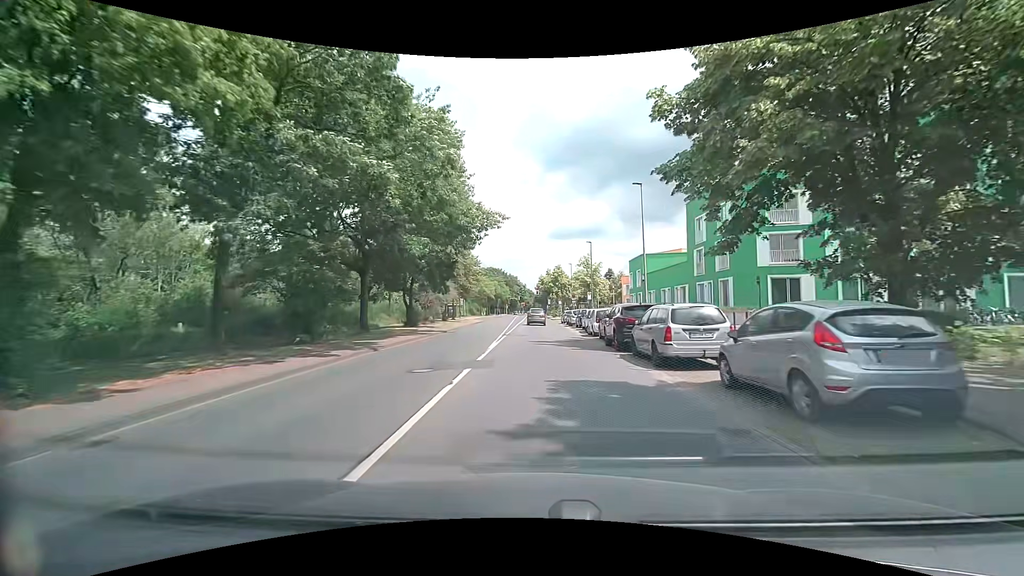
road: tertiary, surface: asphalt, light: Day
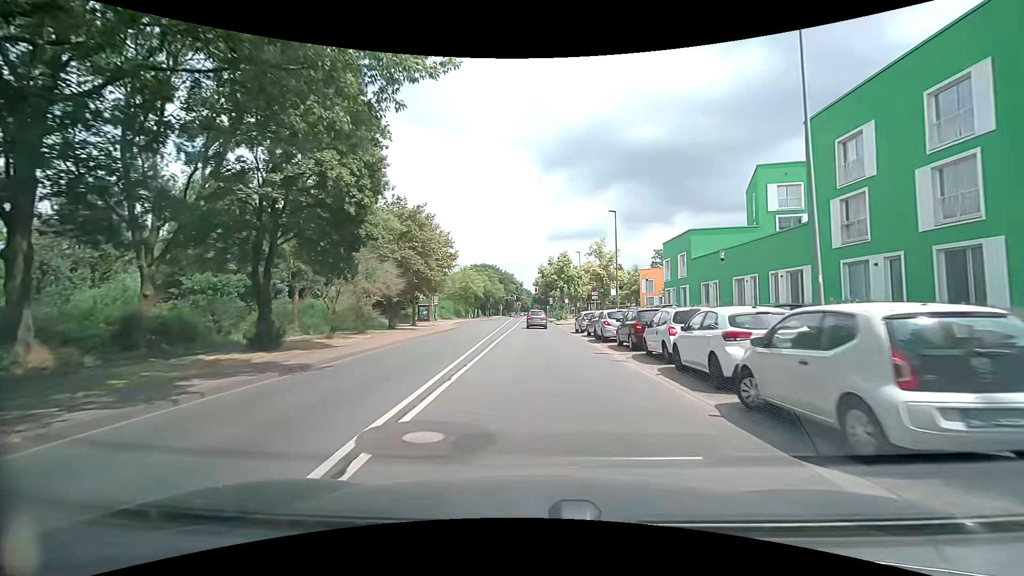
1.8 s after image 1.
(0.0, +21.7) m; +1°
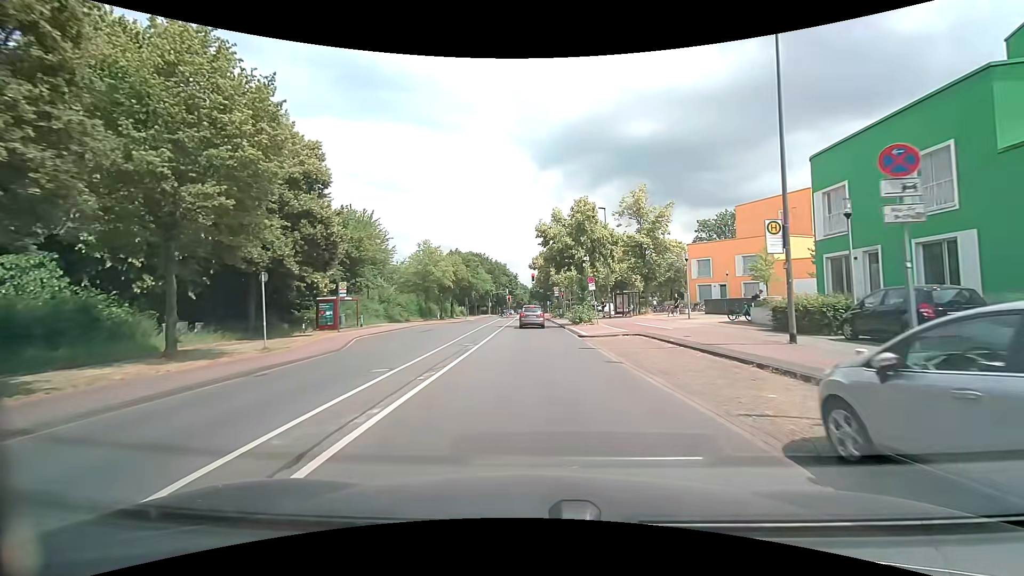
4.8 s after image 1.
(-0.3, +30.8) m; -1°
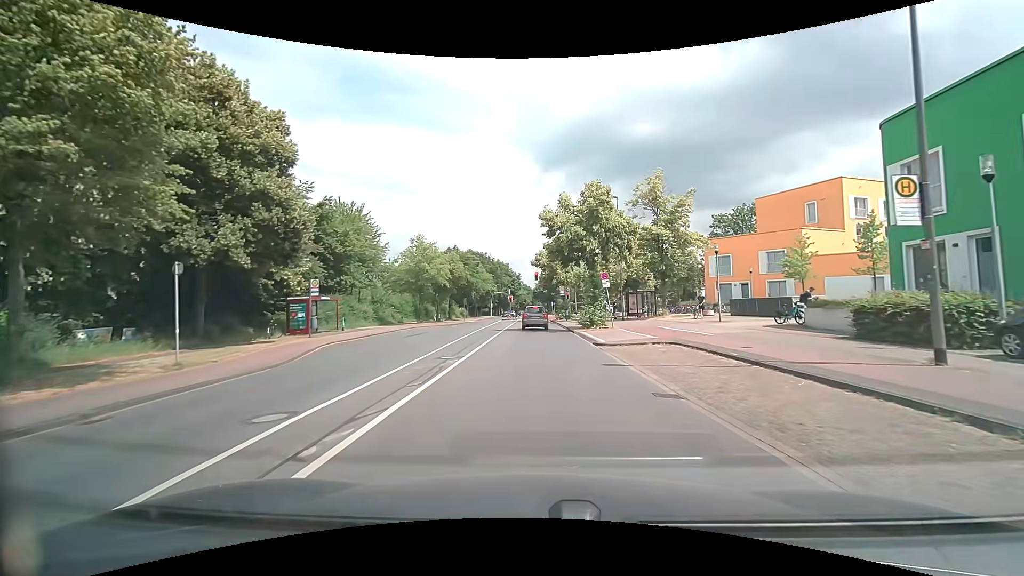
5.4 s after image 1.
(0.0, +5.0) m; 0°
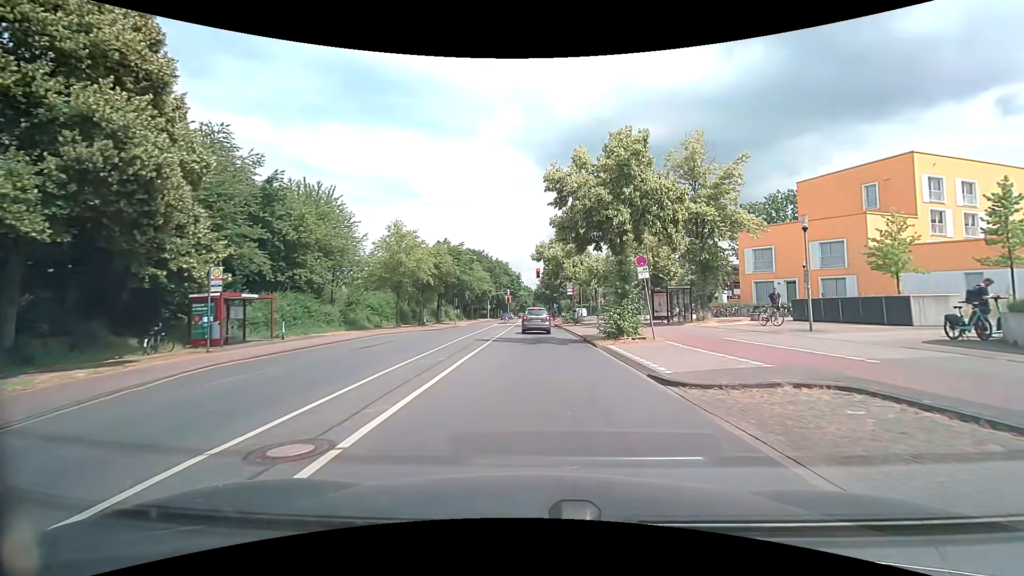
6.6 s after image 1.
(-0.1, +9.3) m; 0°
